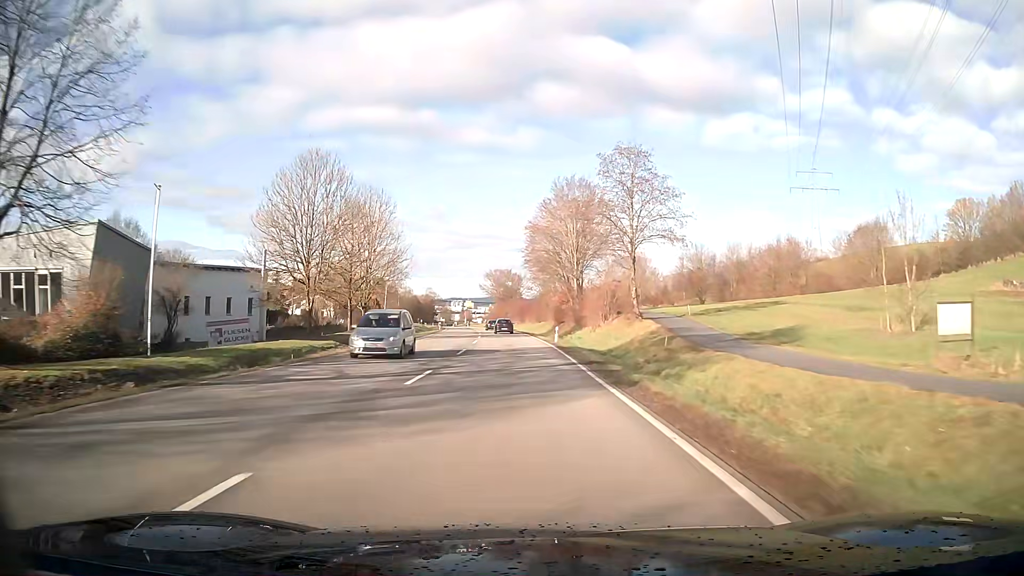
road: primary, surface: asphalt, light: Day
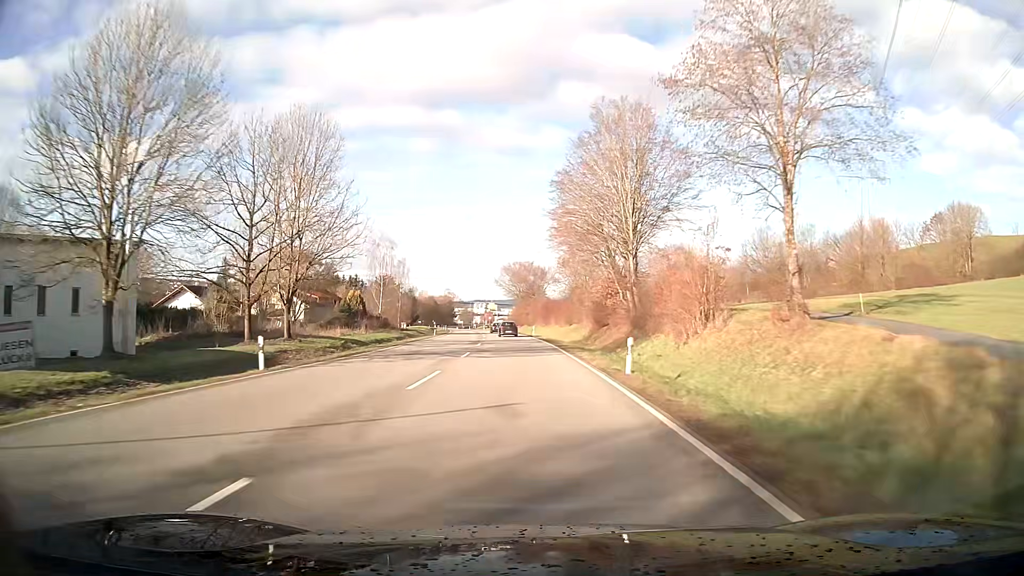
(-0.4, +24.6) m; -2°
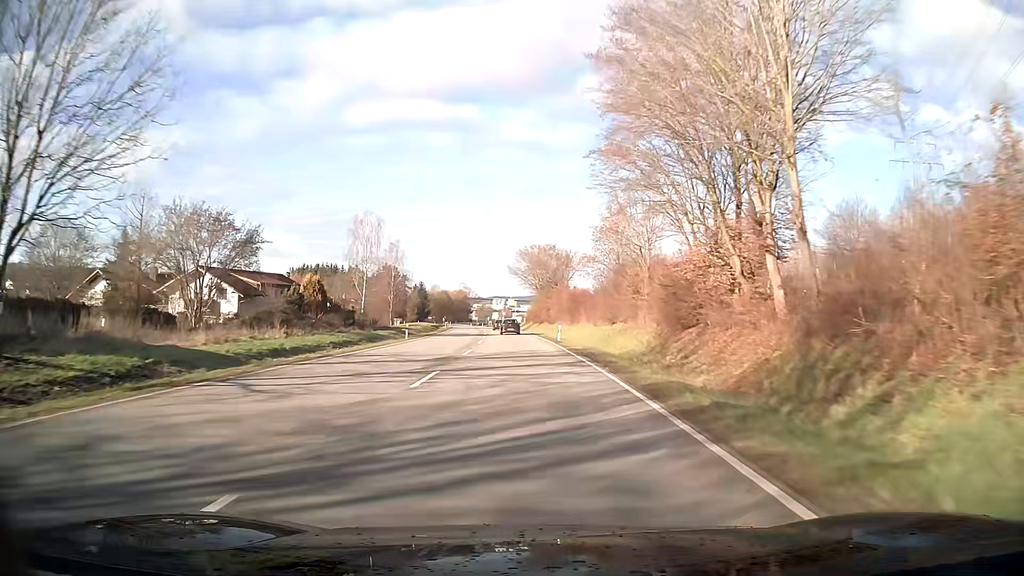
(-0.3, +24.2) m; -2°
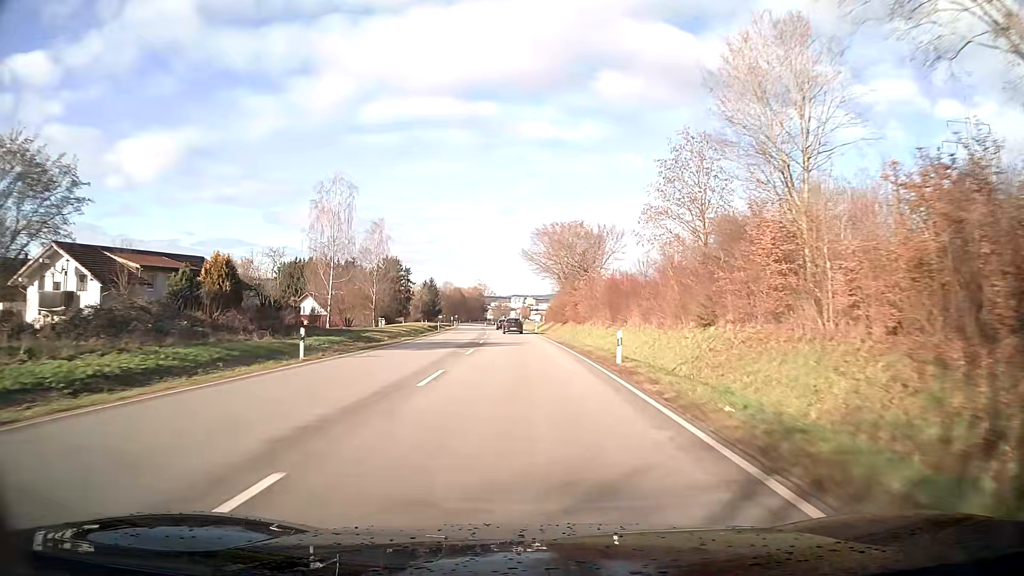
(-0.4, +23.4) m; -2°
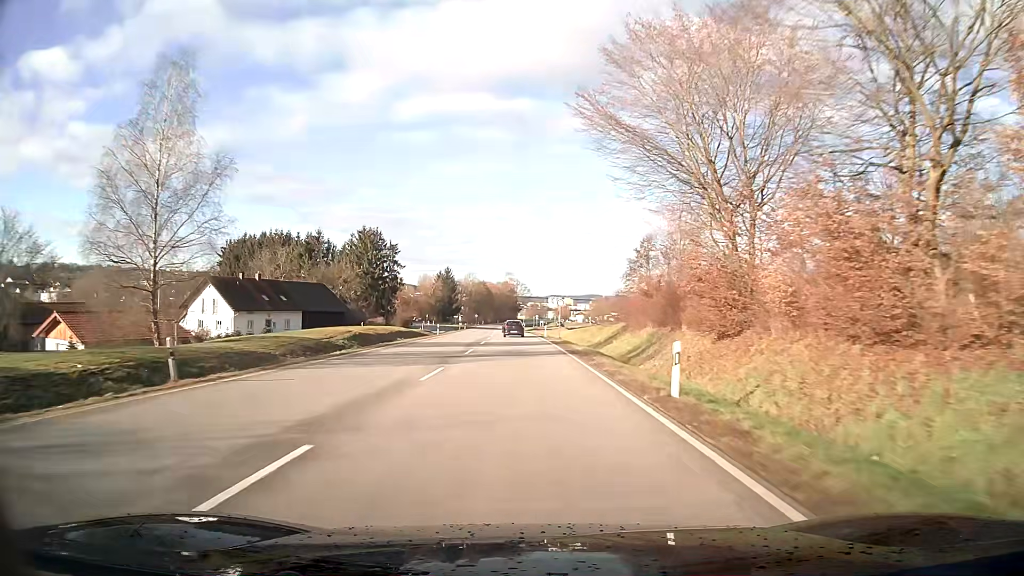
(-1.5, +58.3) m; -3°
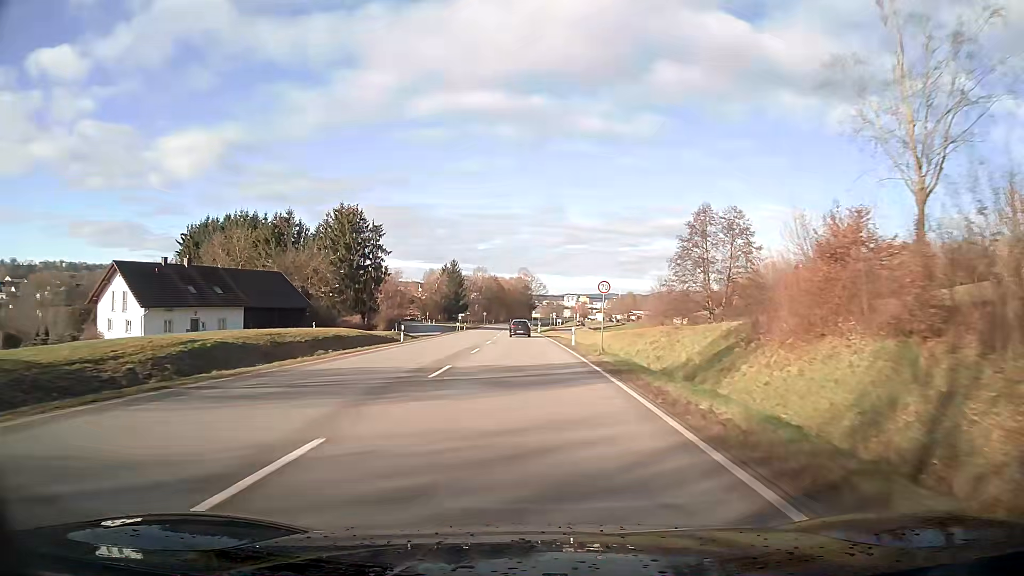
(-0.2, +23.6) m; -1°
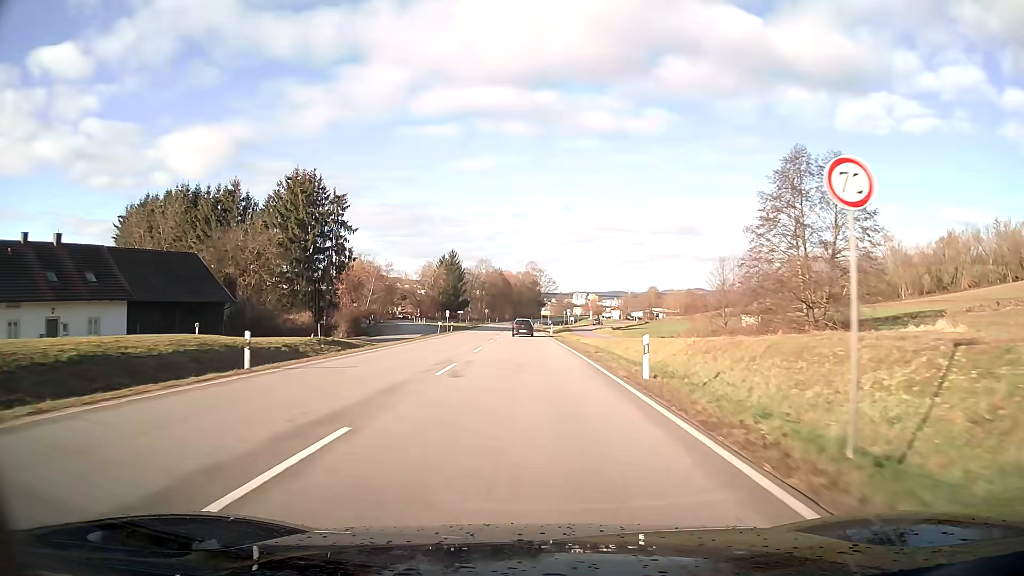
(-0.2, +23.1) m; -1°
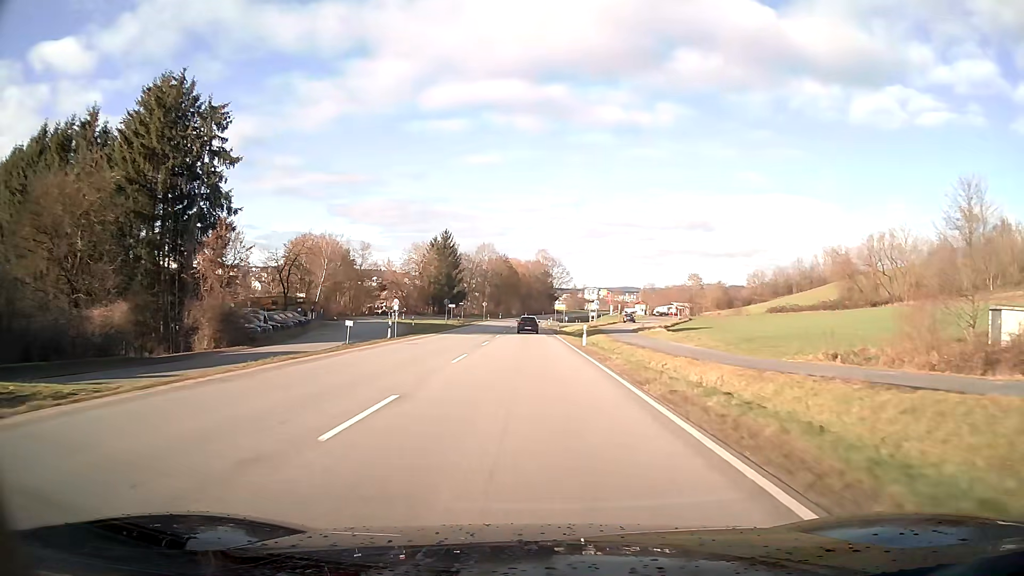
(-0.2, +32.8) m; -1°
(0, +10) (0, +20) (0, +30) (0, +40) (-1, +50) (-1, +60) (0, +70) (0, +80) (0, +90) (0, +100) m
